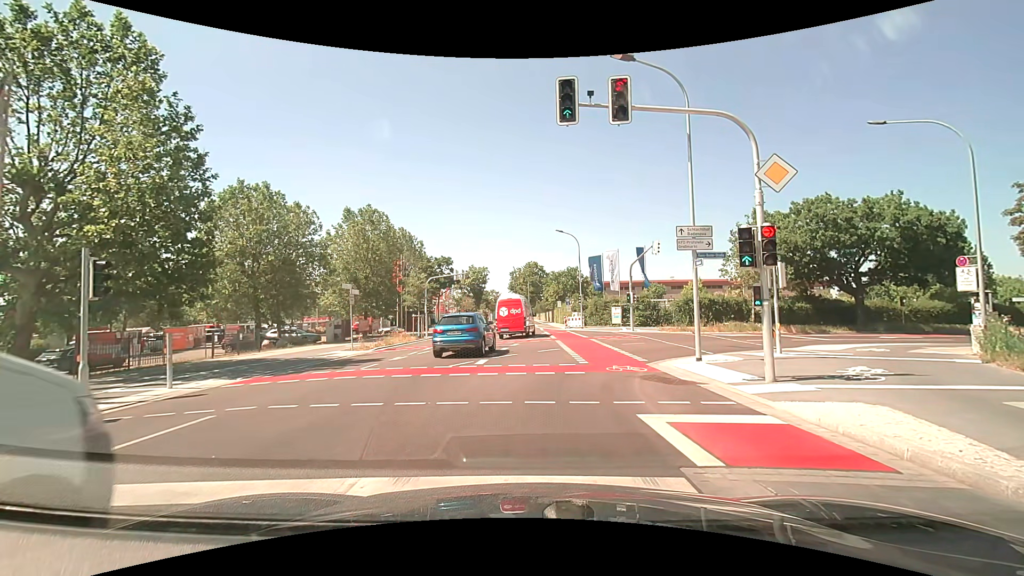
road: tertiary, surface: asphalt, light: Day
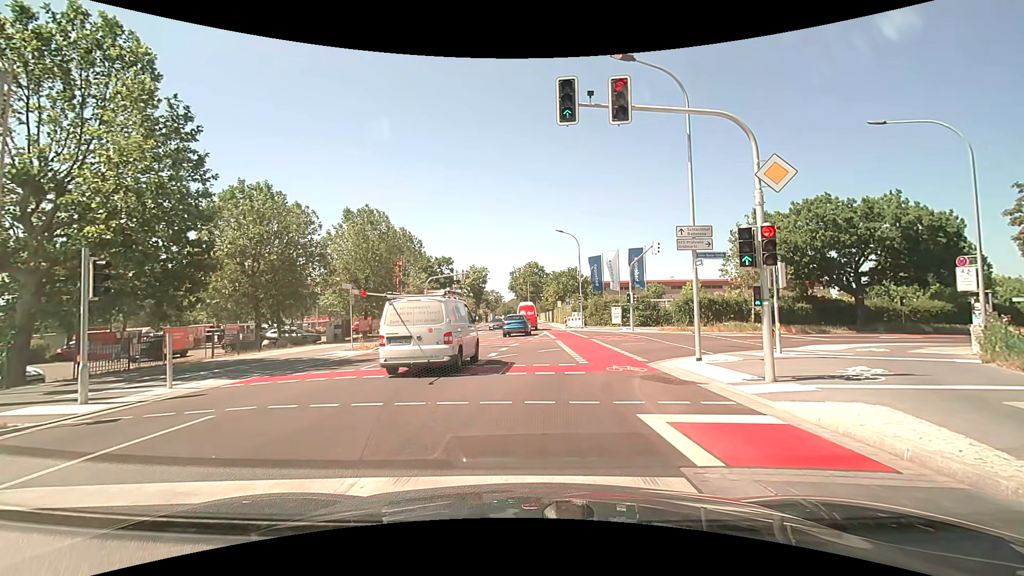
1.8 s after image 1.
(0.0, 0.0) m; 0°
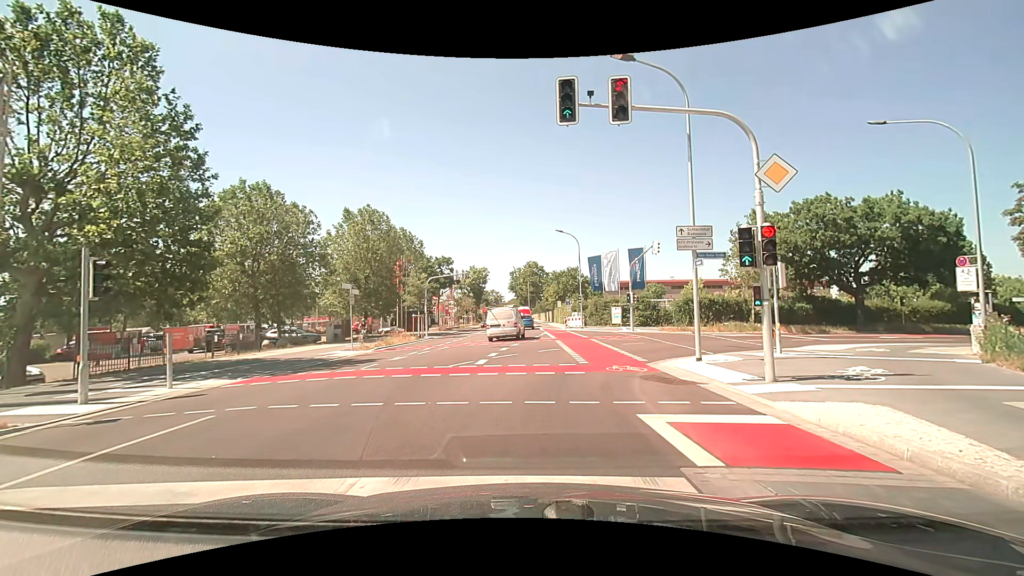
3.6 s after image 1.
(0.0, 0.0) m; 0°
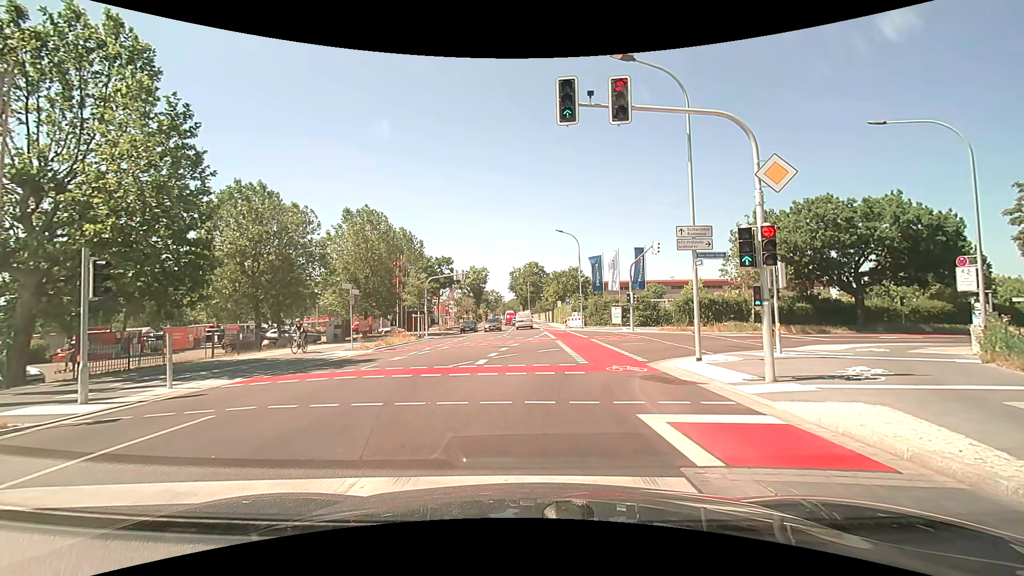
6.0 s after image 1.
(0.0, 0.0) m; 0°
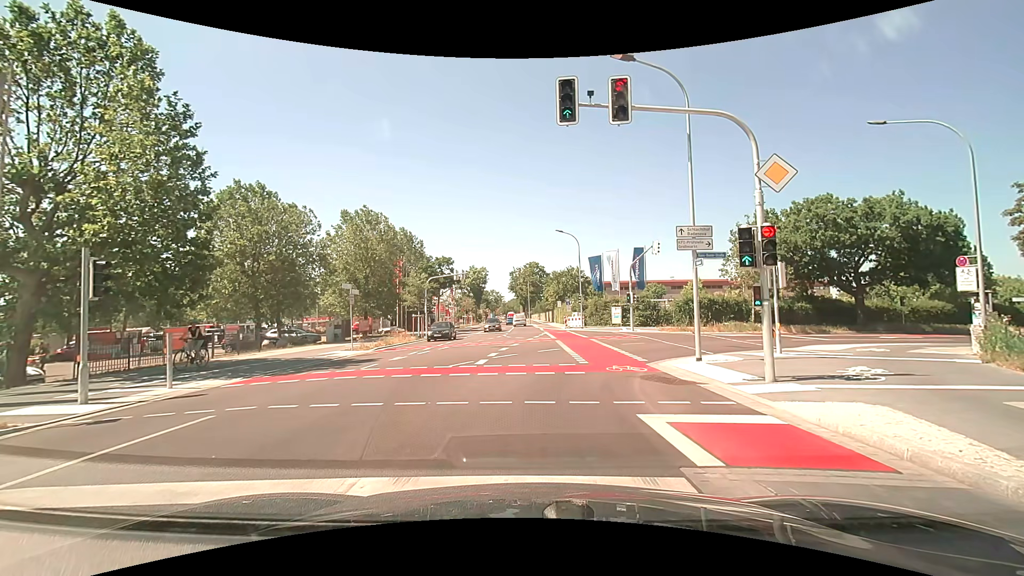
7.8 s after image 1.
(0.0, 0.0) m; 0°
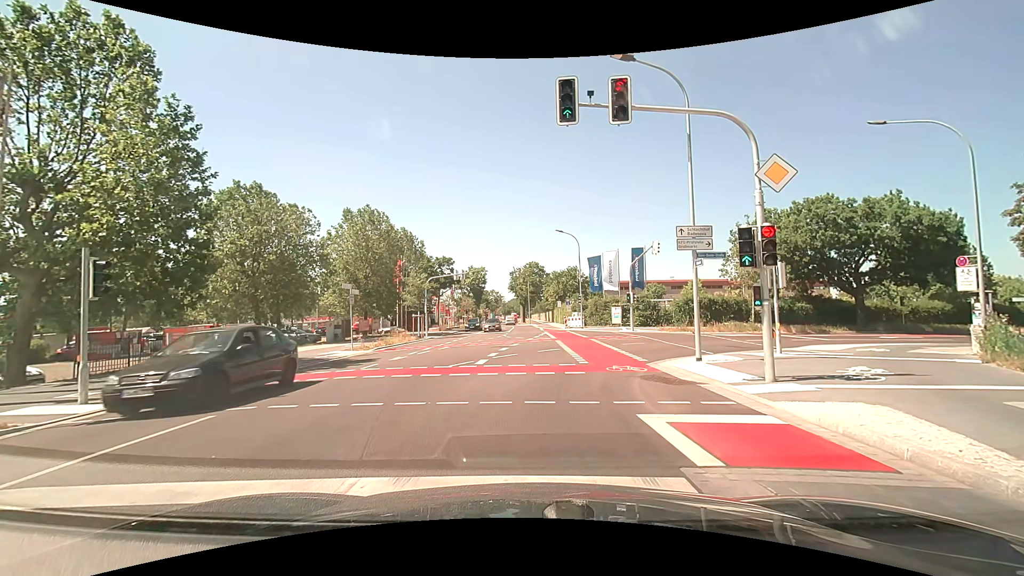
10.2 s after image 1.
(0.0, 0.0) m; 0°
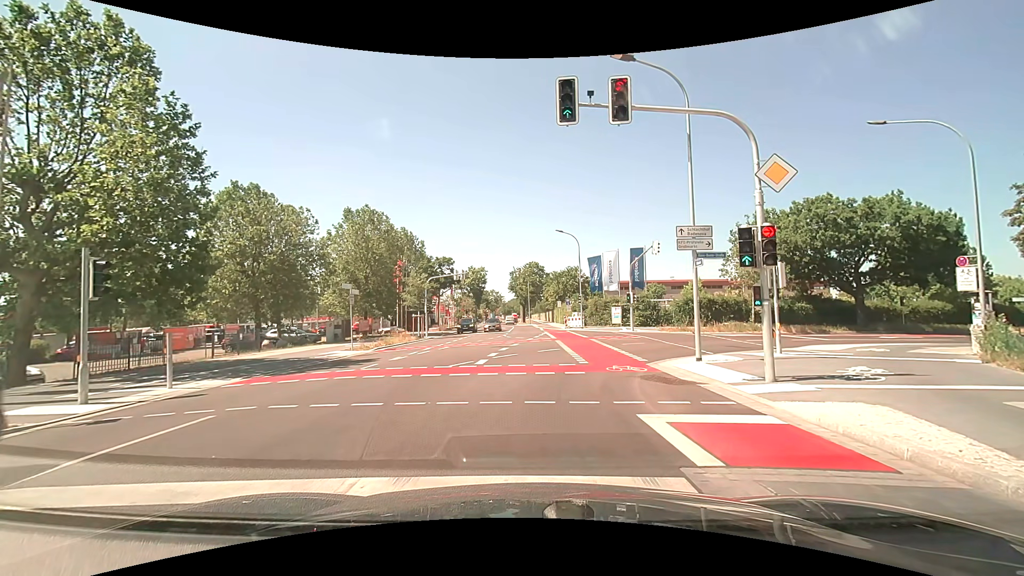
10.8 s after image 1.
(0.0, 0.0) m; 0°
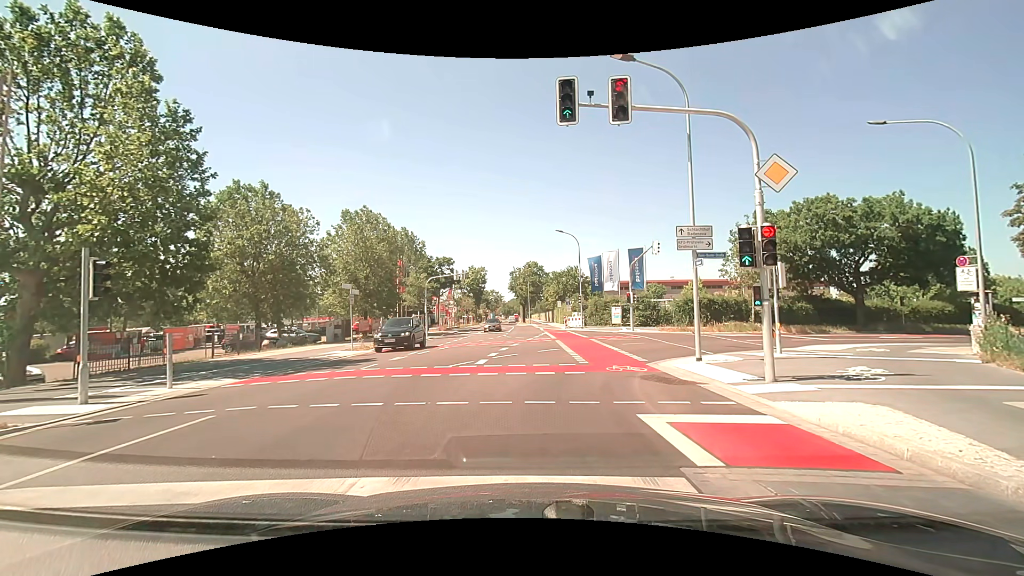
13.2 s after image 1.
(0.0, 0.0) m; 0°
(0, +10) (+3, +19) (+10, +27) (+19, +31) (+28, +35) (+37, +38) (+46, +42) (+56, +46) (+65, +50) (+74, +53) m
